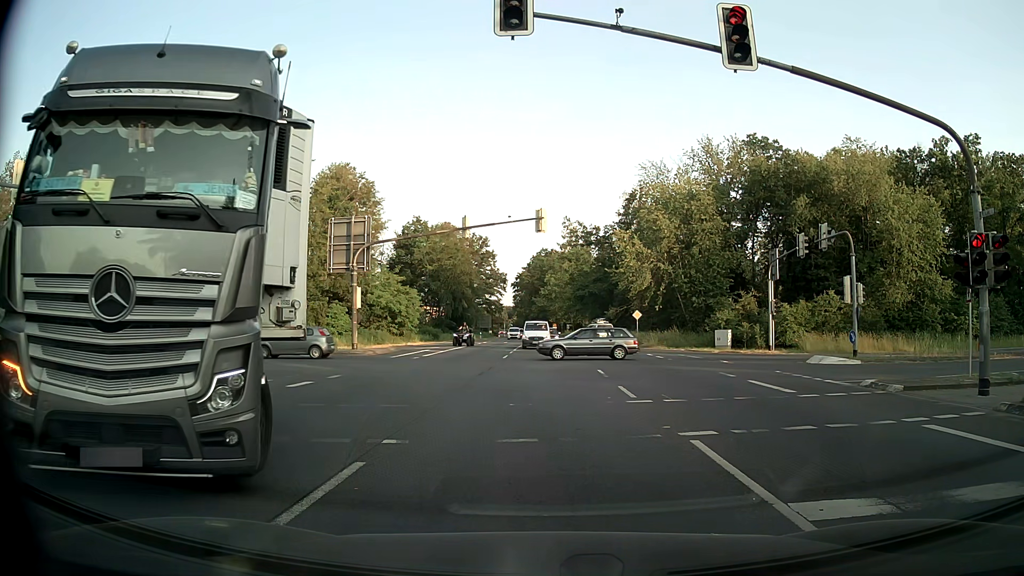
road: primary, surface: asphalt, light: Day
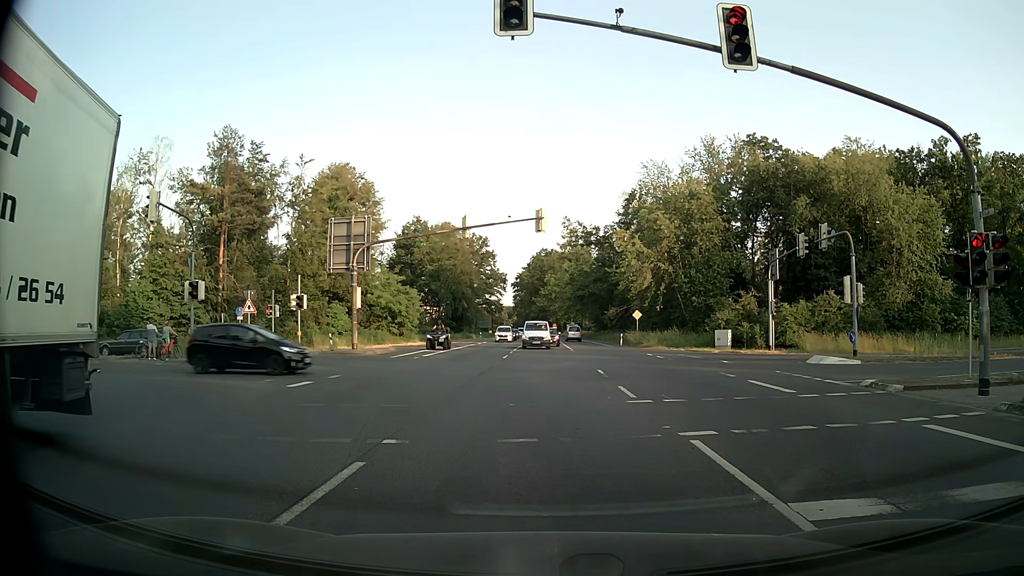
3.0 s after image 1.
(0.0, 0.0) m; 0°
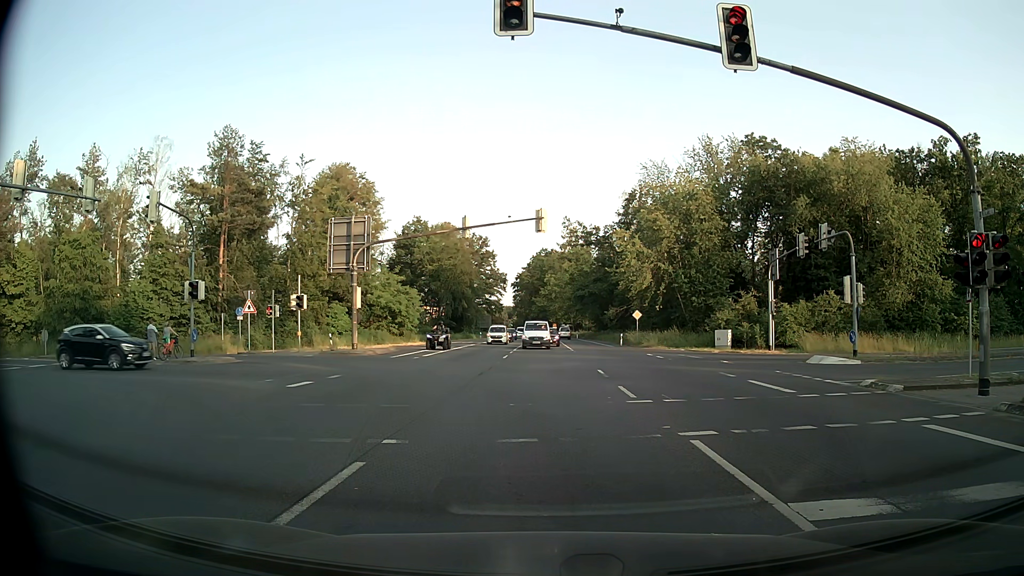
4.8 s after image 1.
(0.0, 0.0) m; 0°
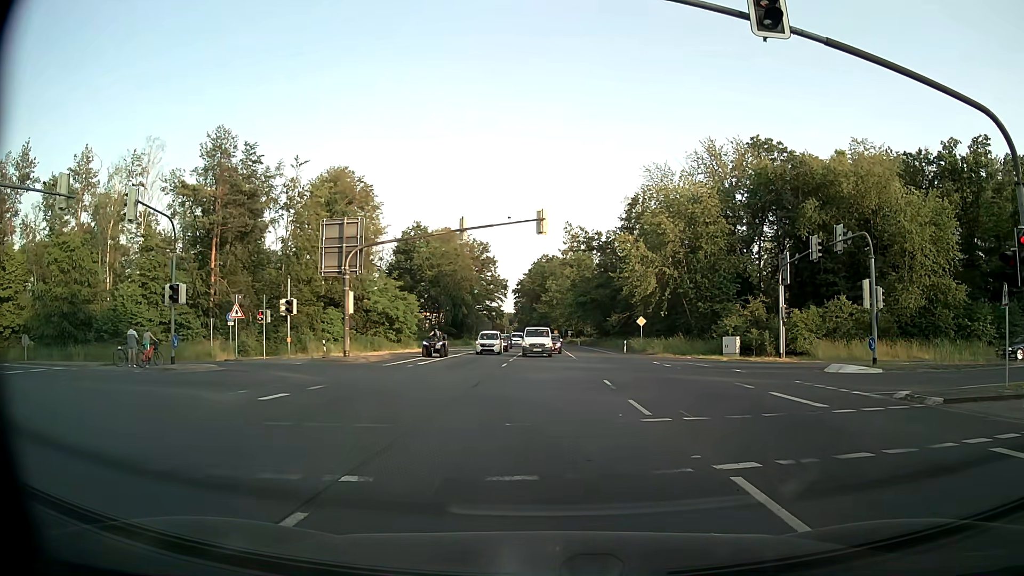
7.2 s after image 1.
(0.0, +2.0) m; +2°
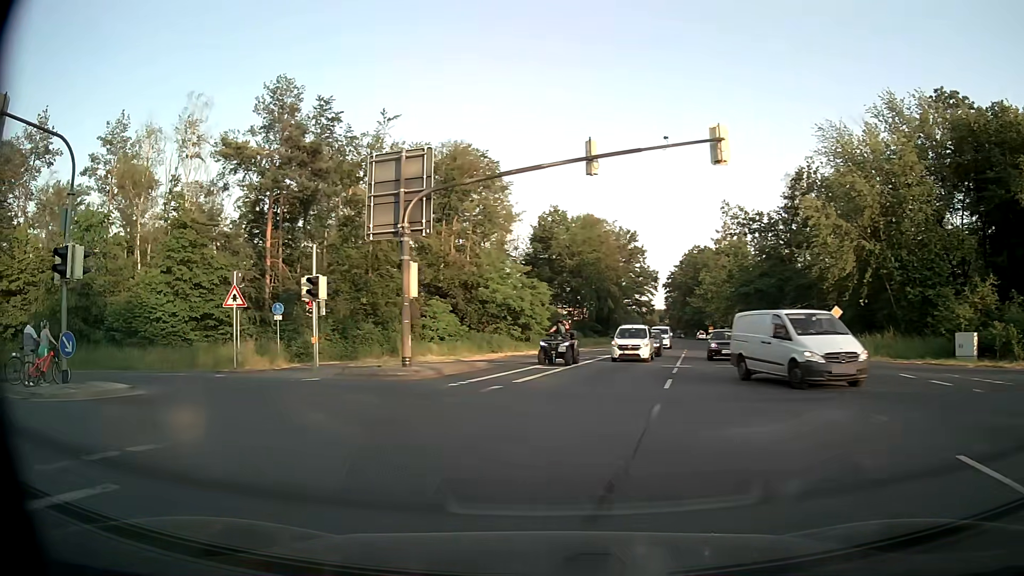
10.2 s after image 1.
(-1.2, +14.3) m; -13°
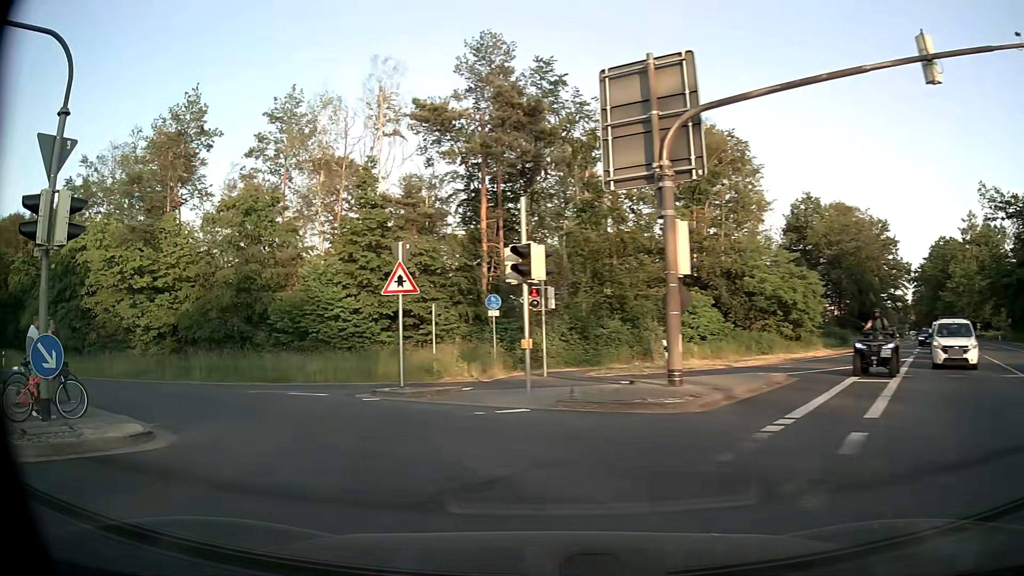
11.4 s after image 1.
(-1.5, +8.1) m; -21°
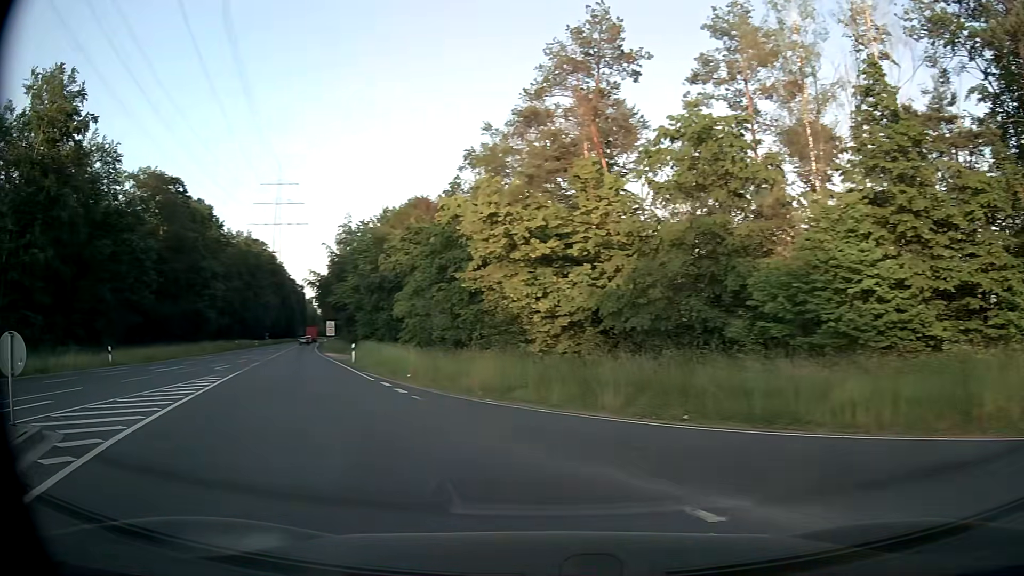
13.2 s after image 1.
(-4.1, +12.3) m; -39°
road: secondary
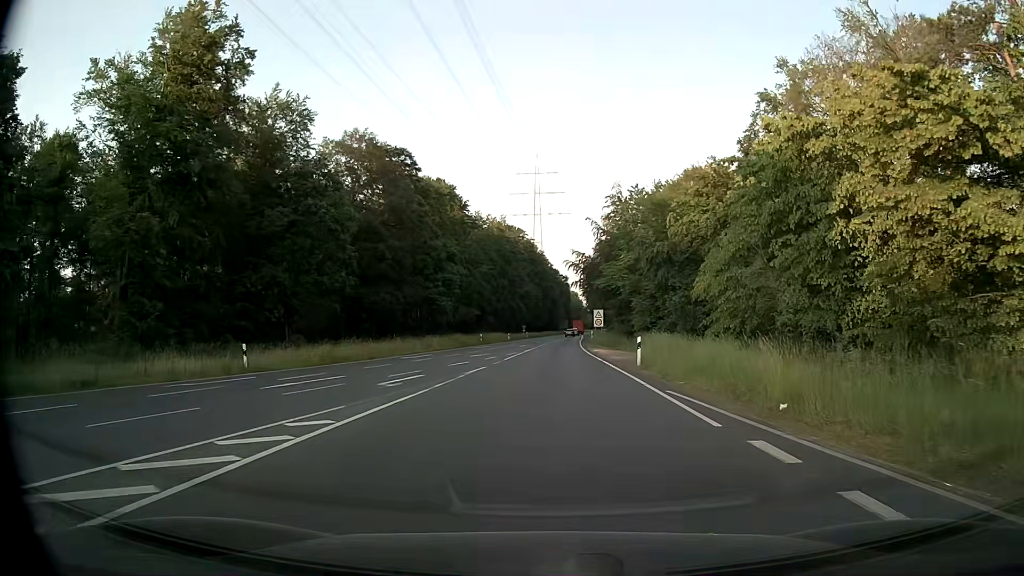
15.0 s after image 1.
(-4.6, +14.2) m; -25°
